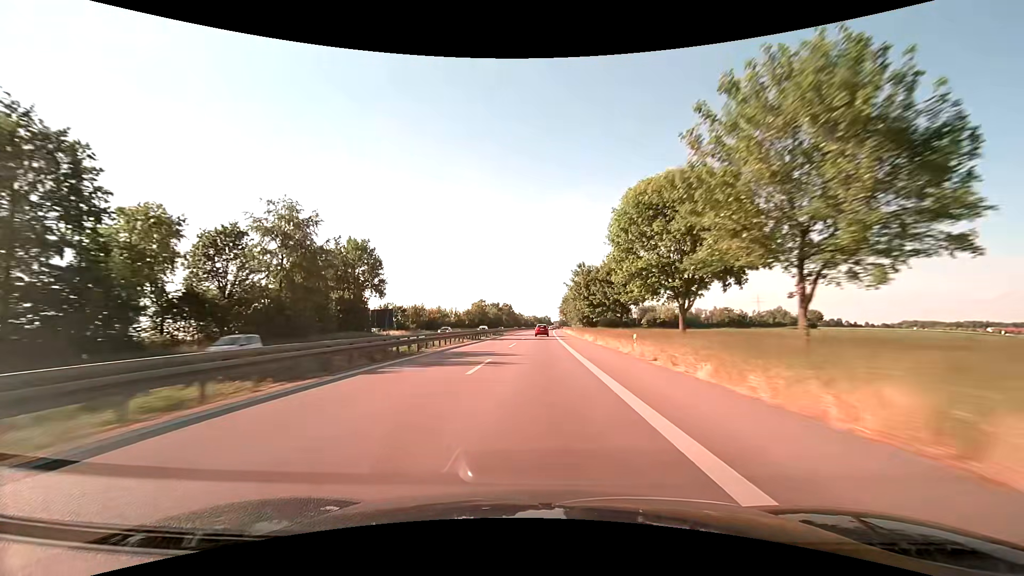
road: trunk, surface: asphalt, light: Day
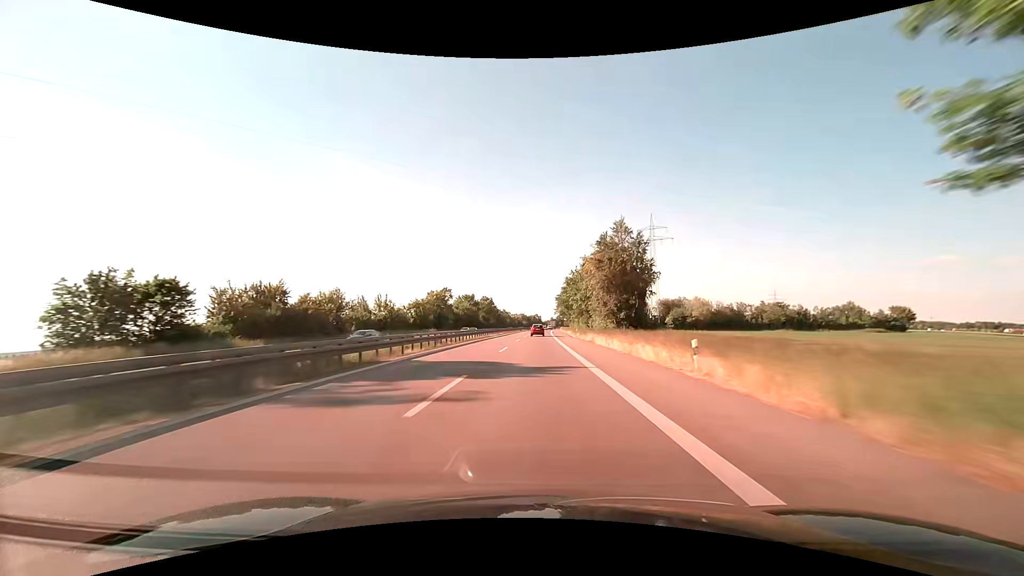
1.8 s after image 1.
(+0.6, +60.7) m; +1°
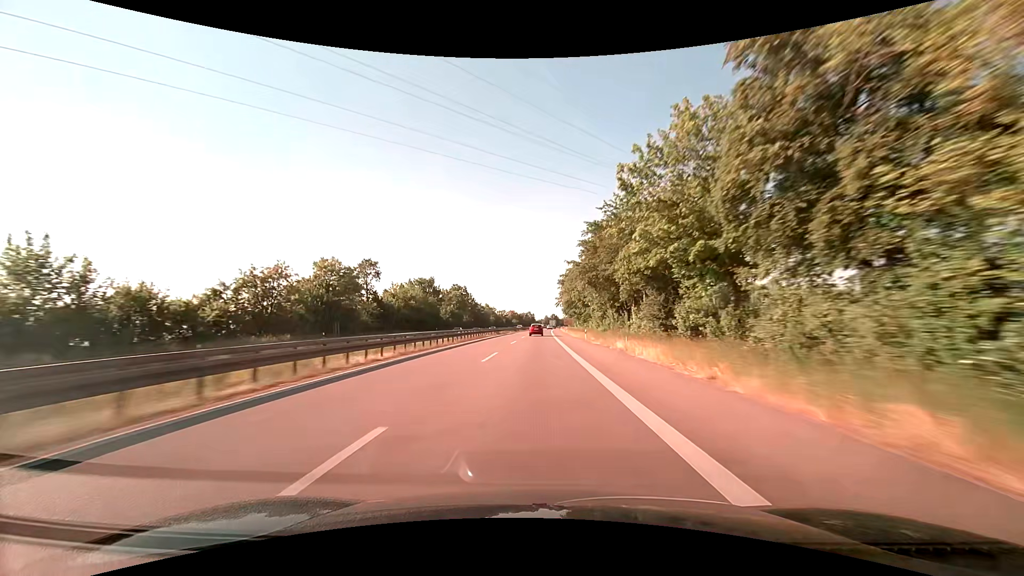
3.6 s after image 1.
(+0.6, +61.1) m; +1°
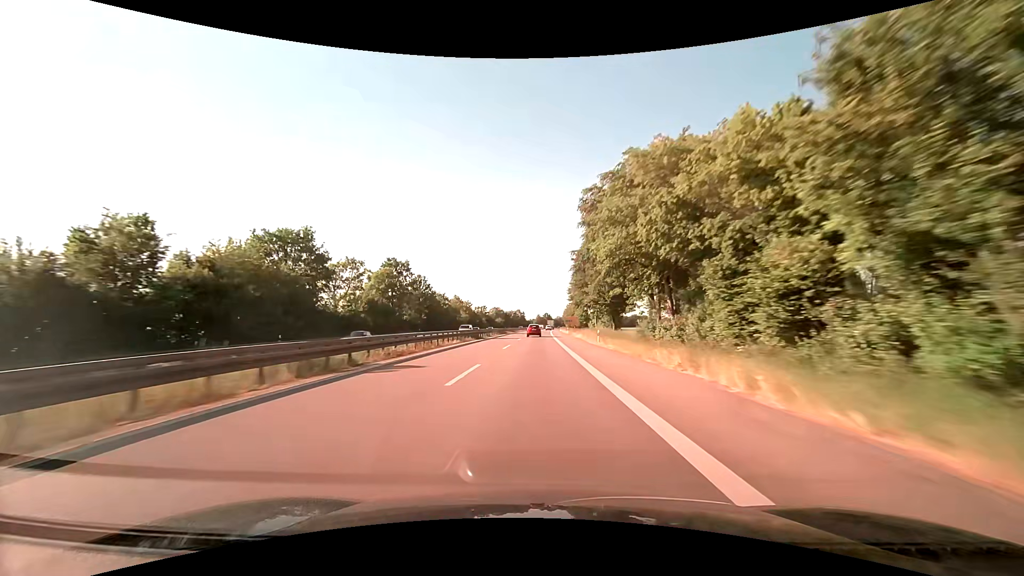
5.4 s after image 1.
(+0.6, +61.6) m; +1°
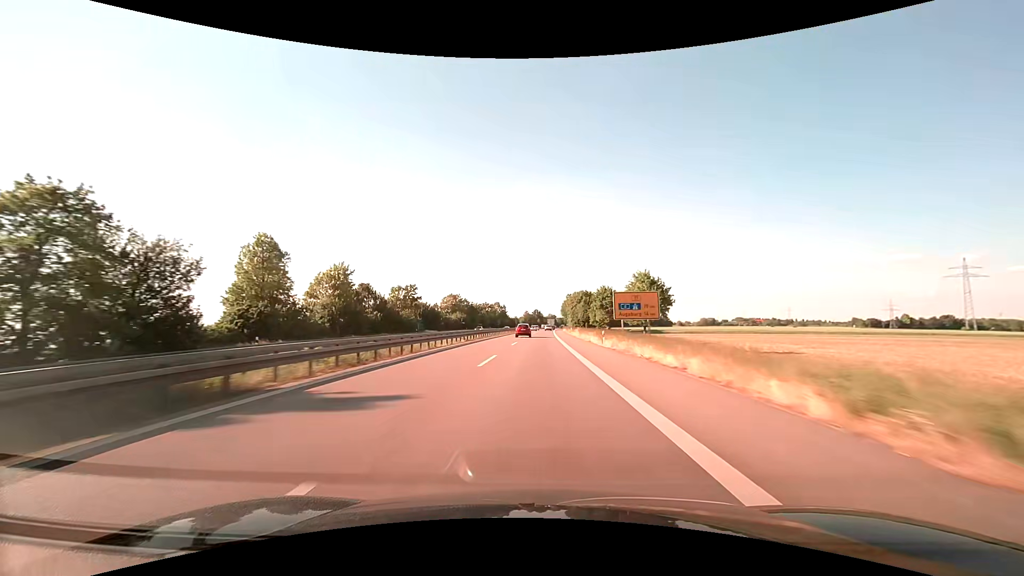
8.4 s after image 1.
(+1.3, +103.3) m; +1°
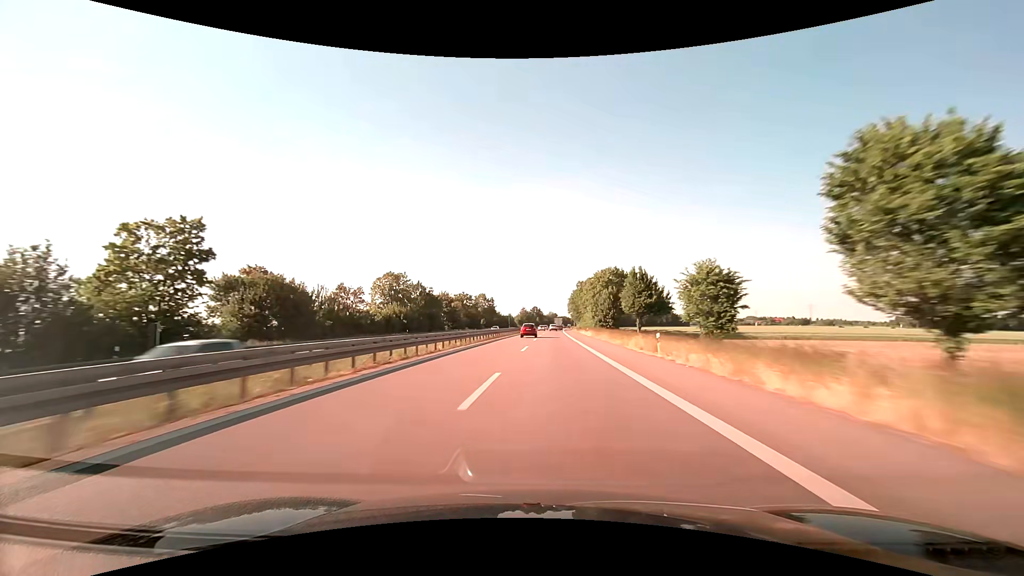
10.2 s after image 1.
(+0.1, +62.7) m; 0°
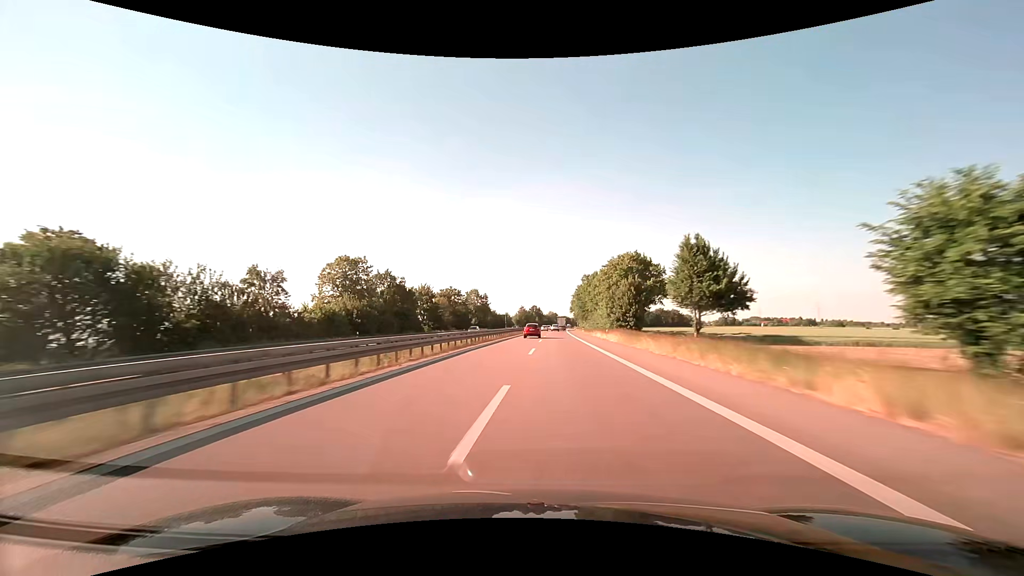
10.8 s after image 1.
(0.0, +21.0) m; 0°
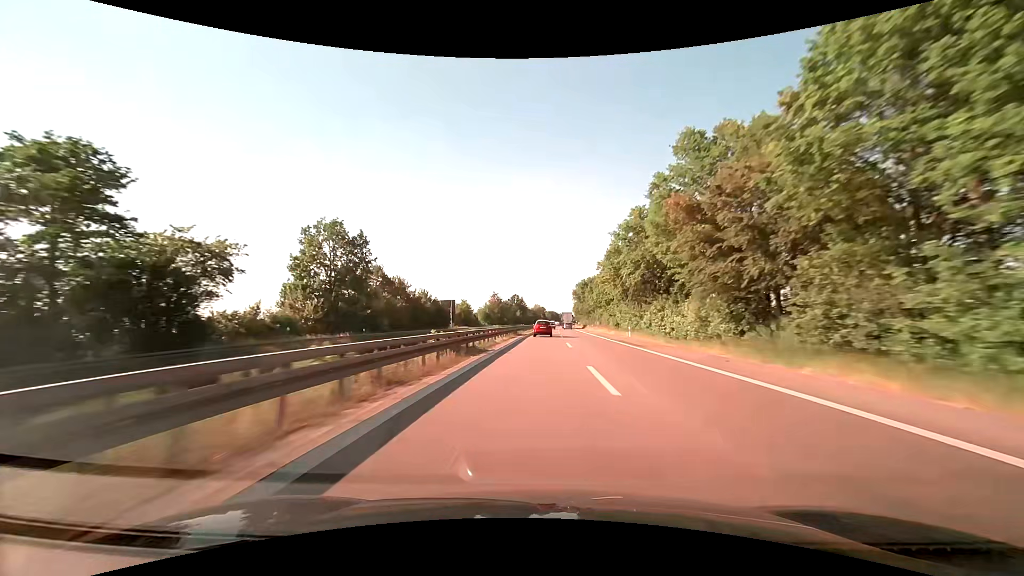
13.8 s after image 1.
(+1.2, +103.7) m; +2°
(0, +10) (0, +20) (0, +30) (0, +40) (+1, +50) (+1, +60) (+1, +70) (+2, +80) (+2, +90) (+2, +100) m
